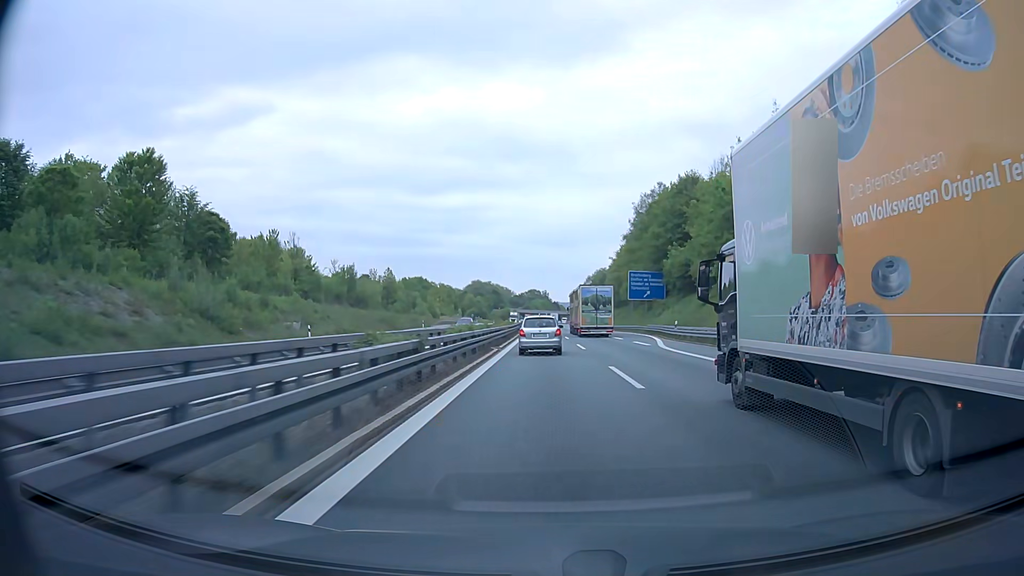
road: motorway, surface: asphalt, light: Day
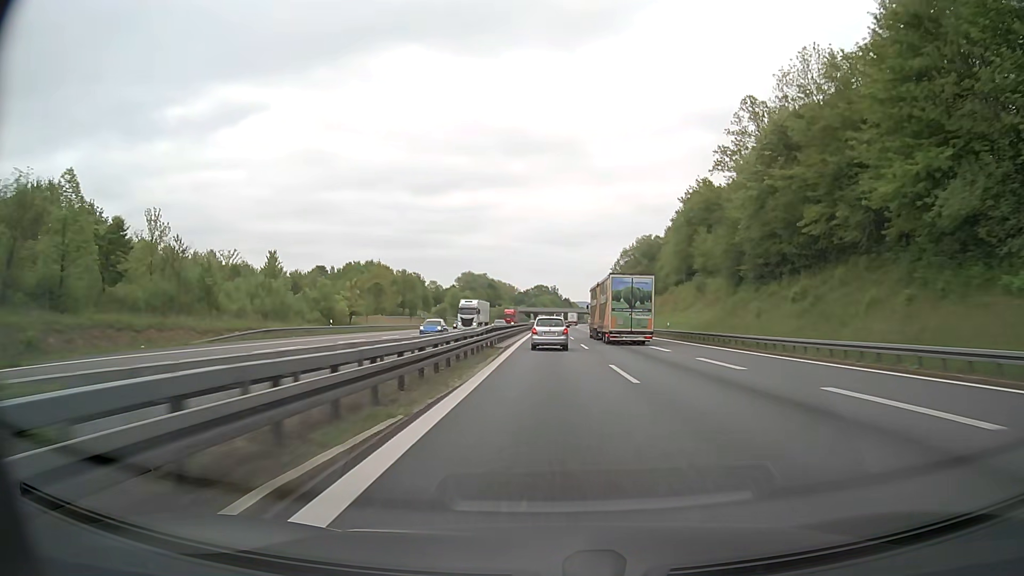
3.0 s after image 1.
(-0.7, +88.8) m; -1°
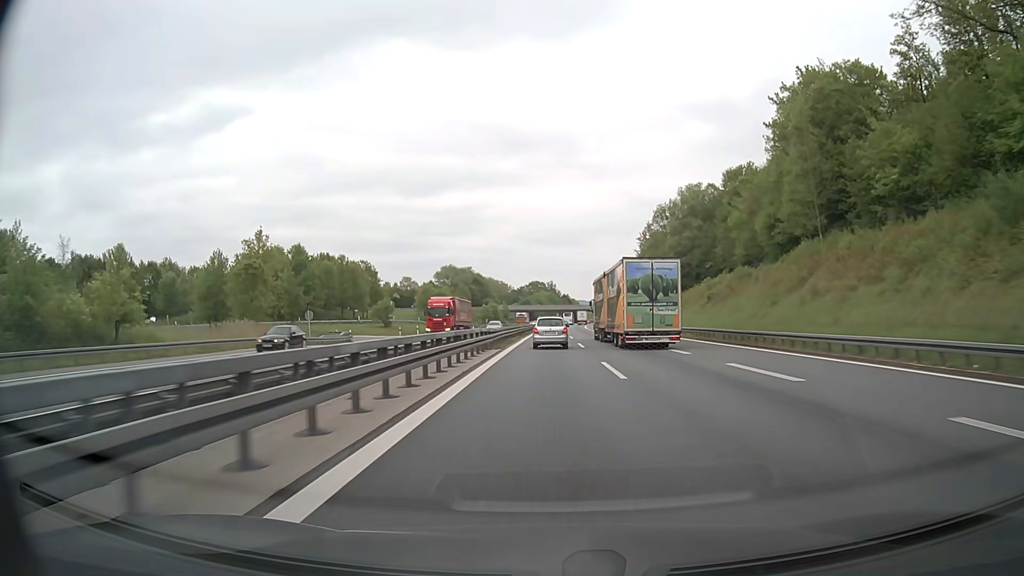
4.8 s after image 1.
(+0.3, +53.5) m; 0°
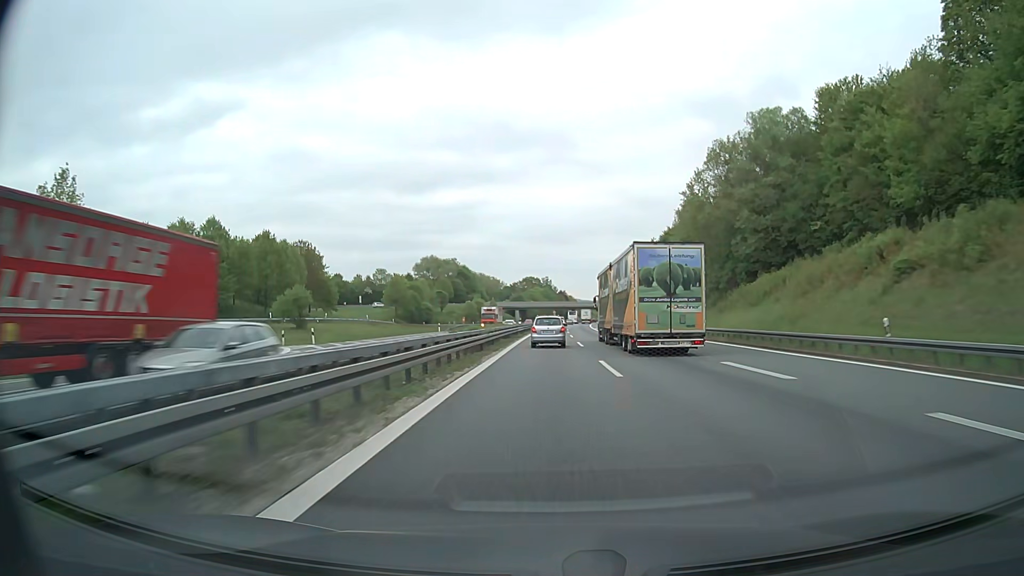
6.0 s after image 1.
(0.0, +35.7) m; 0°
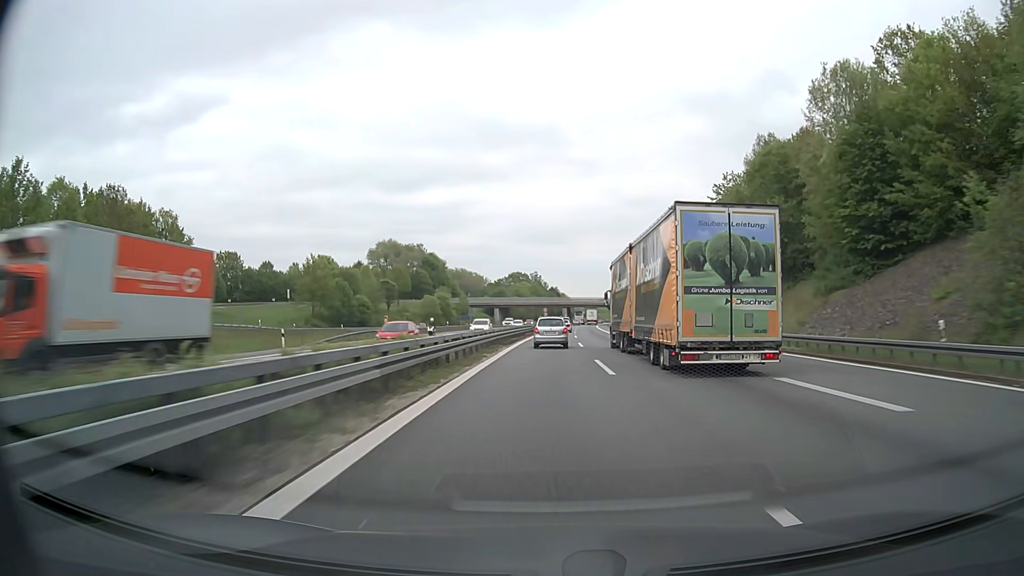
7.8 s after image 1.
(+0.3, +53.4) m; 0°
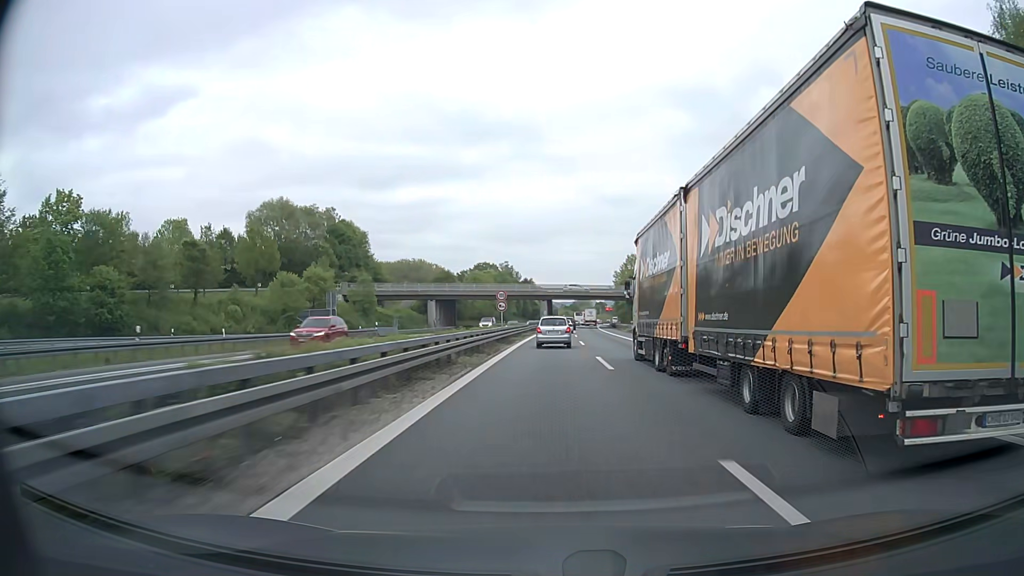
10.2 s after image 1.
(+1.5, +70.6) m; +2°
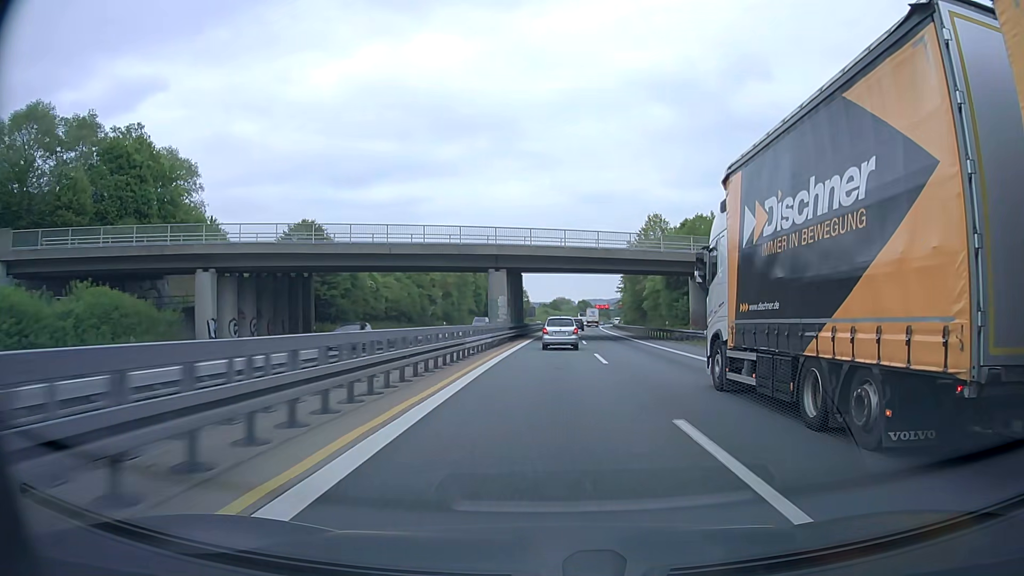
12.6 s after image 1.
(+1.1, +69.6) m; +2°
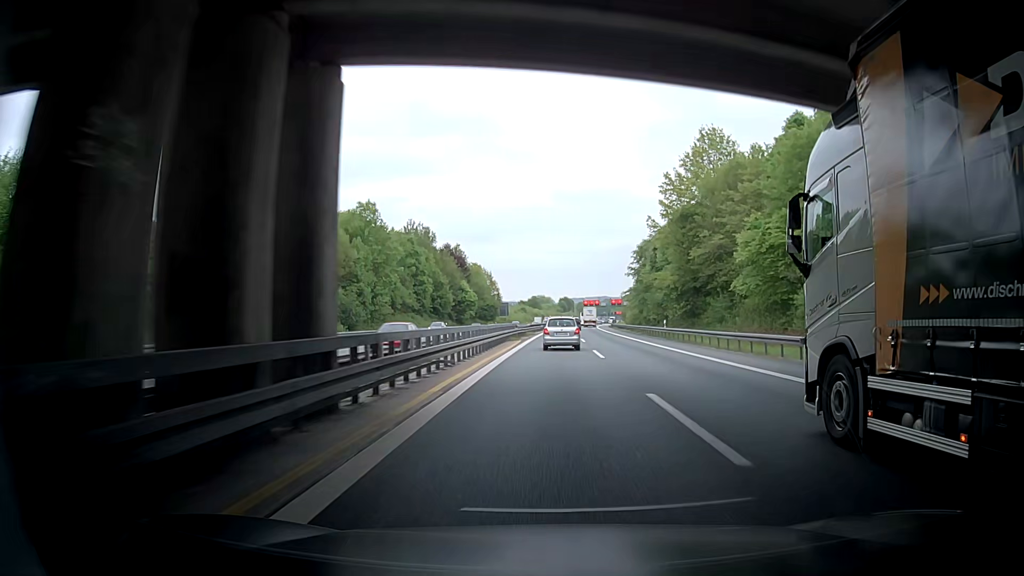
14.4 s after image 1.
(+0.7, +51.0) m; +1°
(0, +10) (+1, +20) (+1, +30) (+1, +40) (+1, +50) (+2, +60) (+2, +70) (+2, +80) (+3, +90) (+3, +100) m
